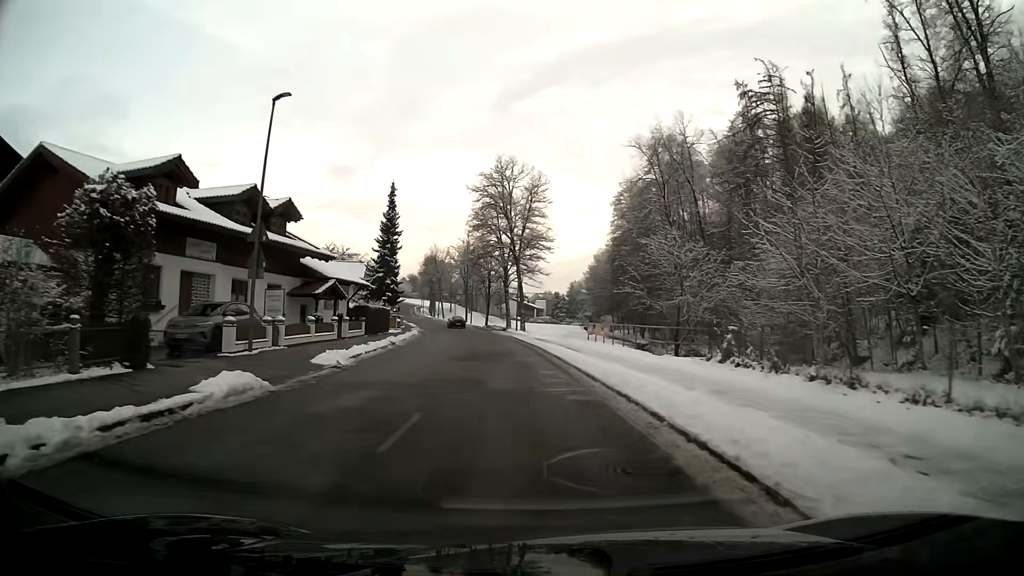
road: unclassified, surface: asphalt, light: Day
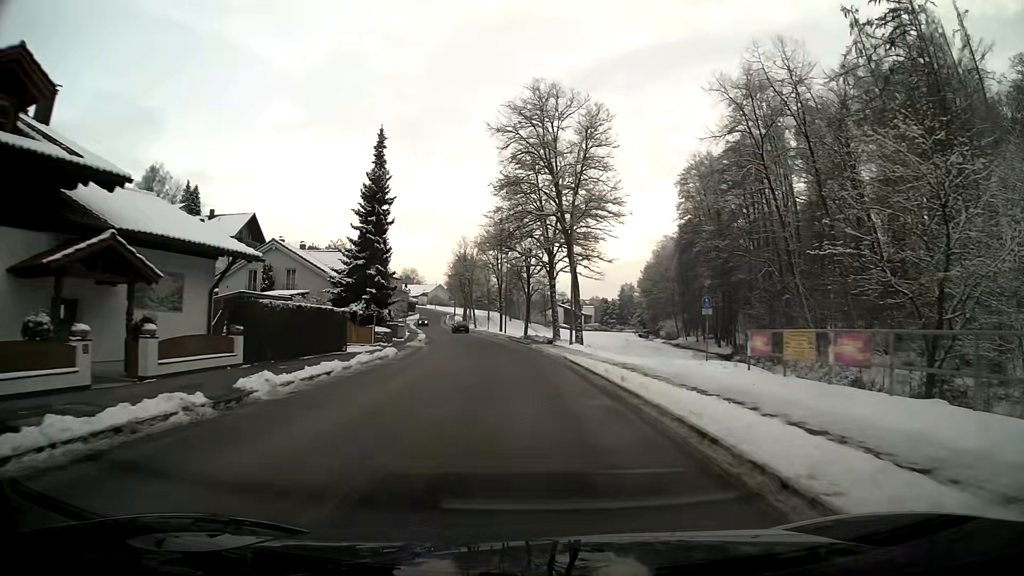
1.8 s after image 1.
(-0.8, +22.1) m; -3°
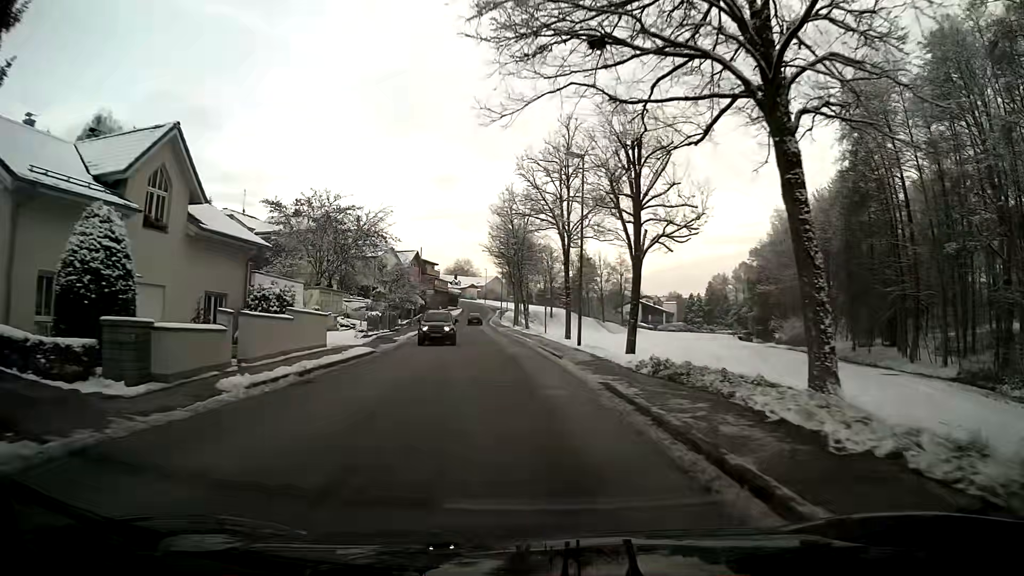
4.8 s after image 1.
(-1.8, +38.0) m; -6°
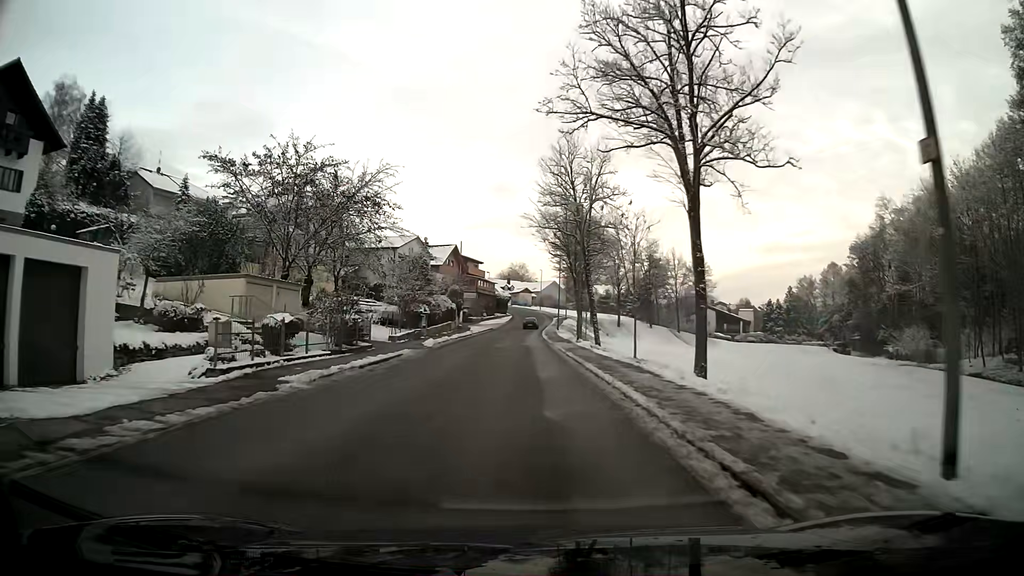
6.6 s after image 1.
(-0.9, +22.3) m; -5°
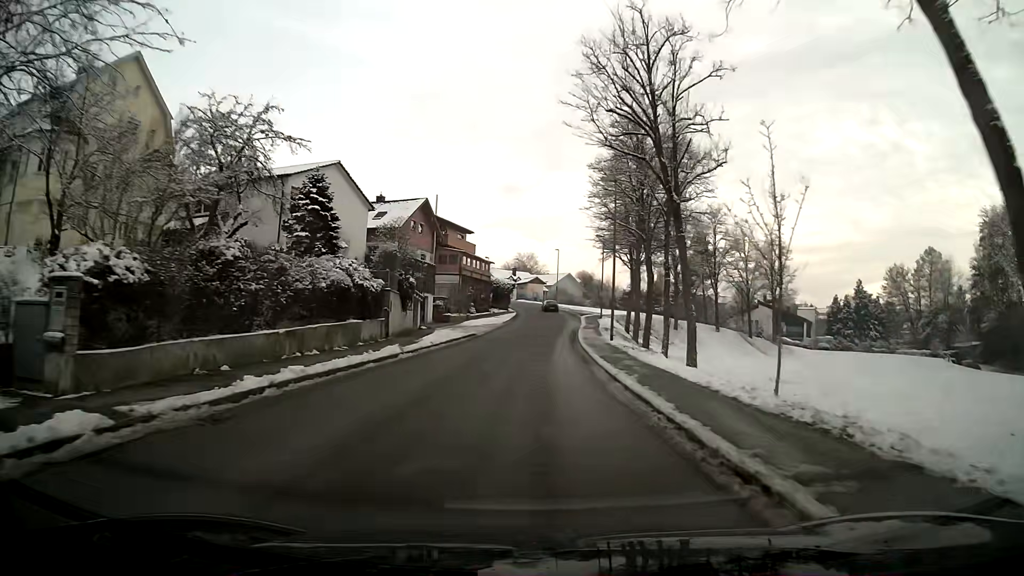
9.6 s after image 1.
(-0.5, +37.7) m; 0°
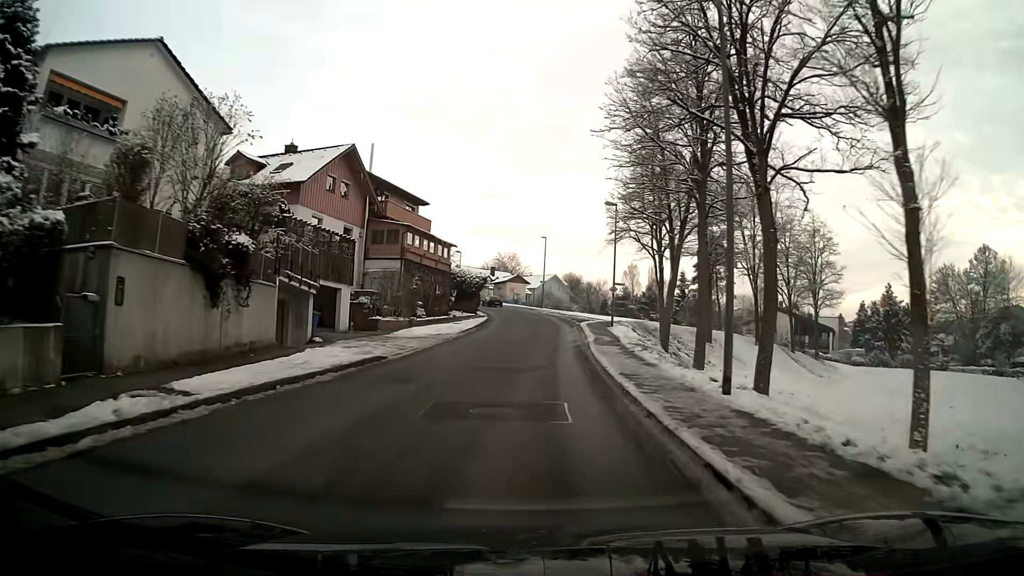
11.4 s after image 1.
(+0.2, +21.3) m; +1°
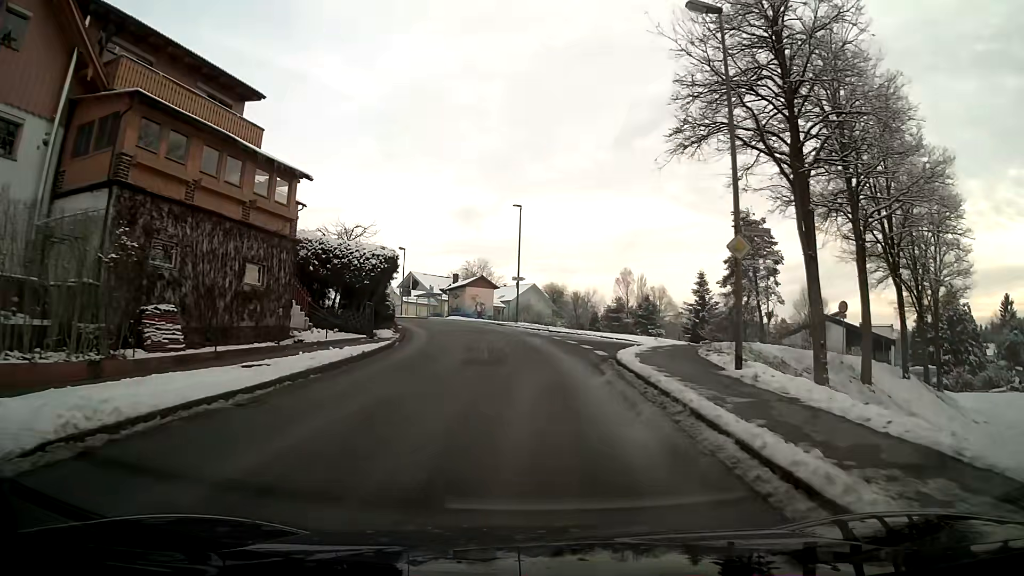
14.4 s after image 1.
(+0.6, +29.5) m; +2°
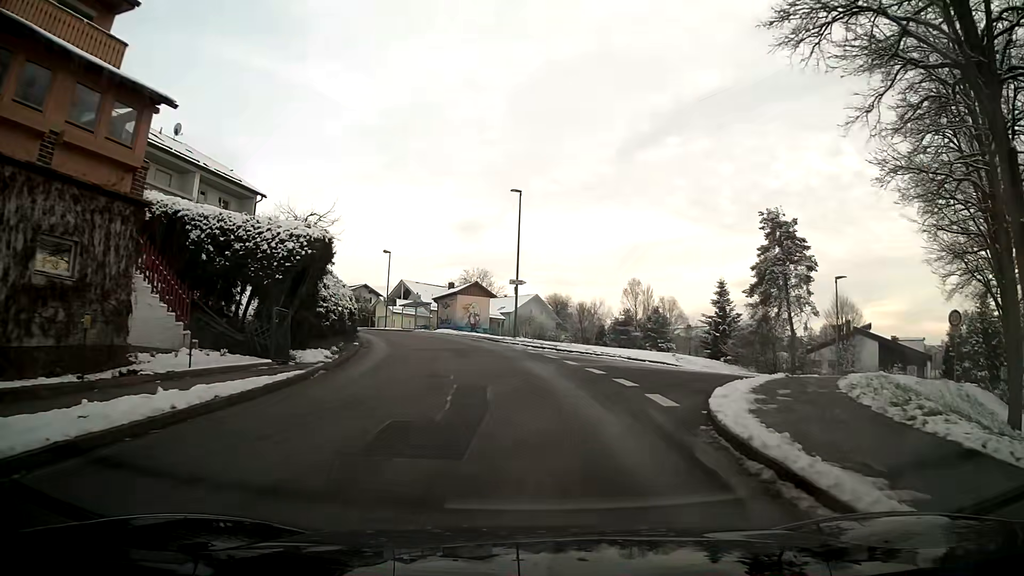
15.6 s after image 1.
(0.0, +9.3) m; 0°
(+1, +10) (+7, +18) (+15, +23) (+22, +30) (+29, +38) (+37, +44) (+45, +50) (+54, +55) (+62, +59) (+71, +64) m
